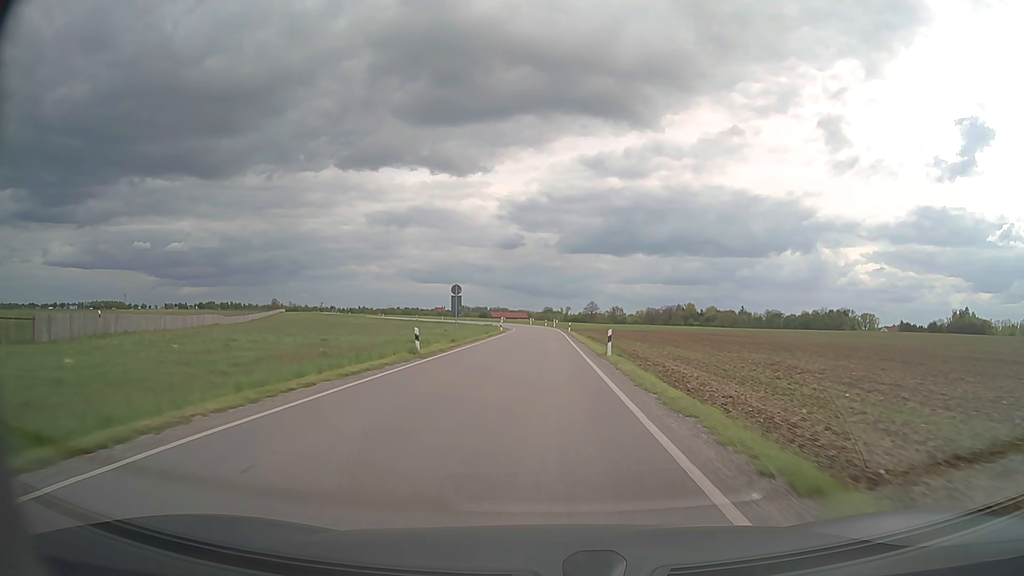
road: secondary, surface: asphalt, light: Day
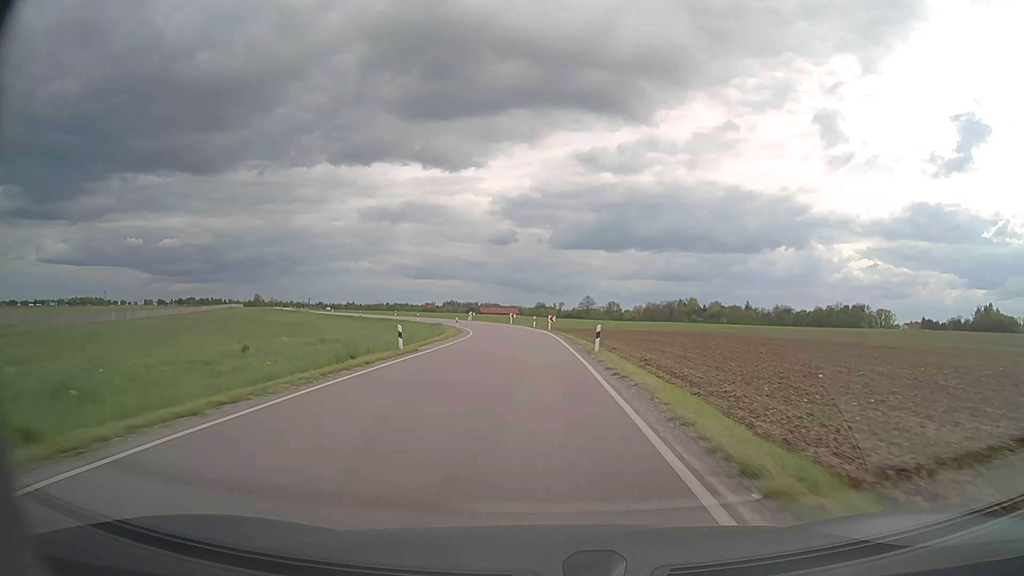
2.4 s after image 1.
(+0.3, +44.5) m; +1°
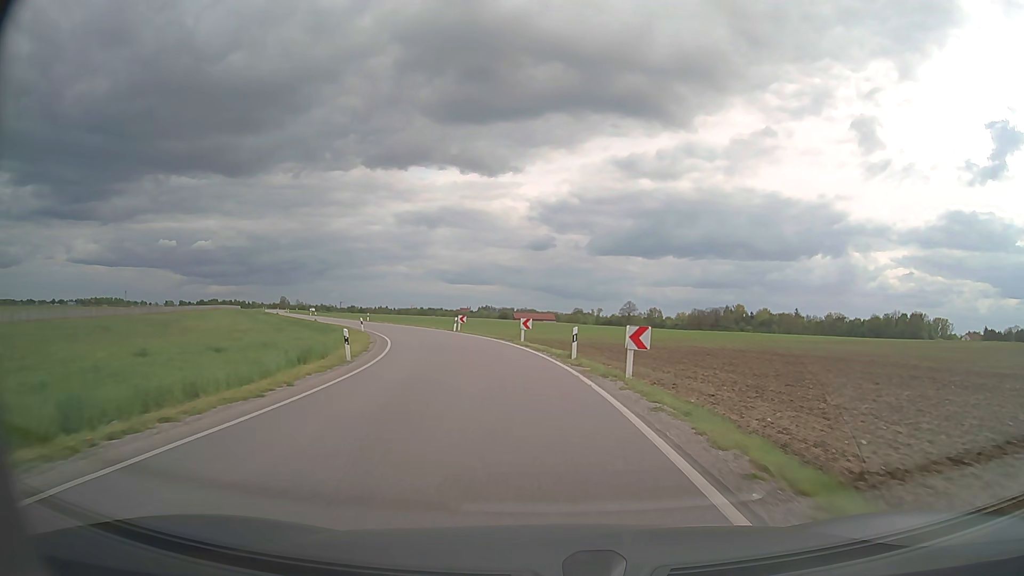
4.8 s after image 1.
(-0.7, +39.3) m; -3°
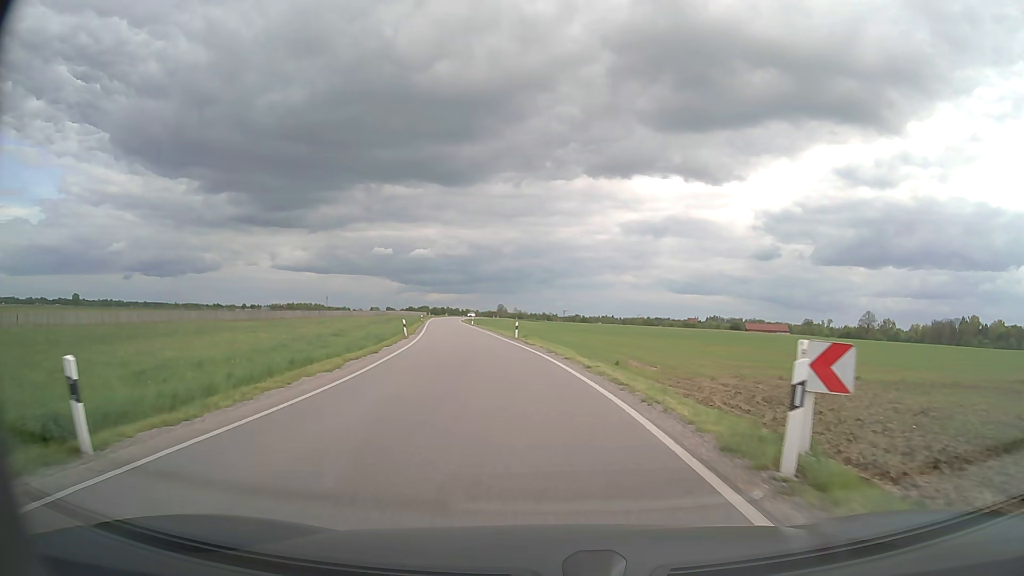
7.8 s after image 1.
(-6.2, +43.1) m; -19°
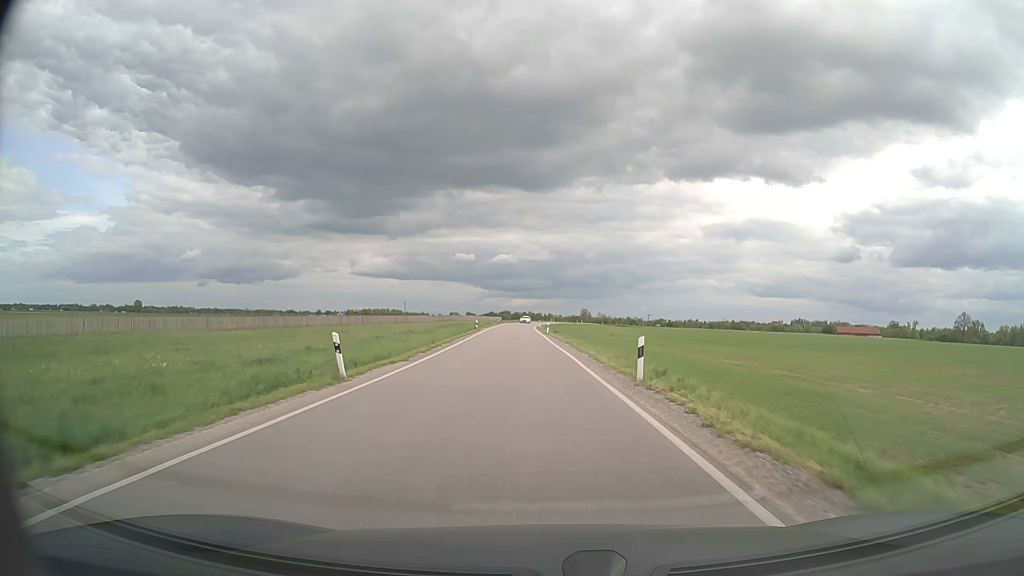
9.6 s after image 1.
(-1.8, +25.6) m; -7°
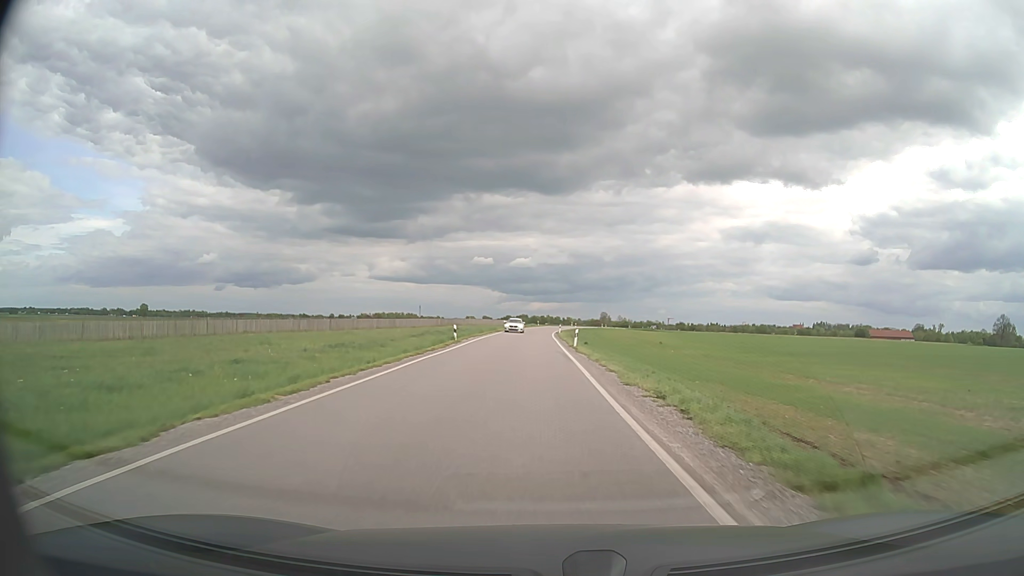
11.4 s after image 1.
(-0.5, +26.8) m; -1°
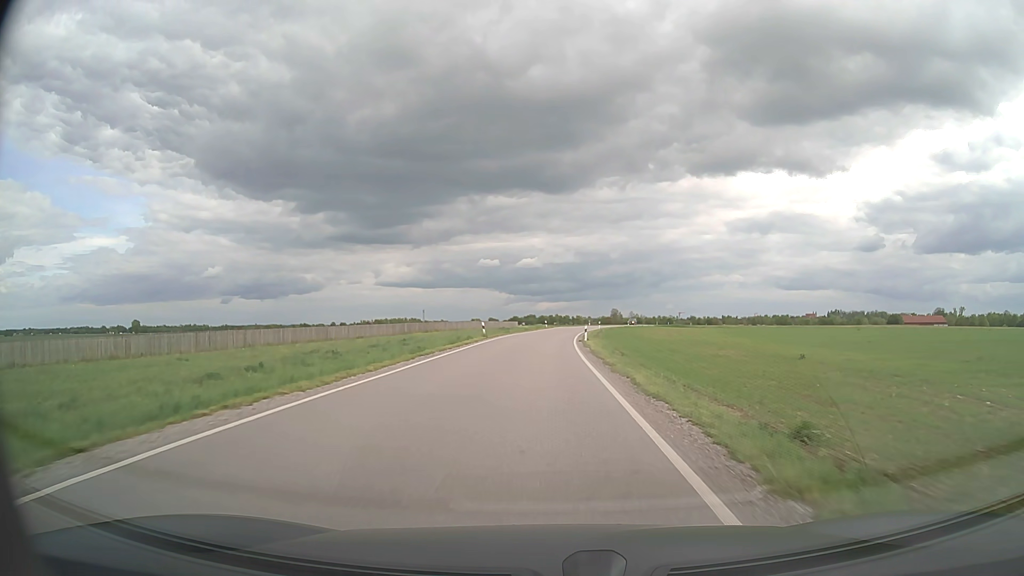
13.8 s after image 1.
(-0.4, +38.5) m; -1°
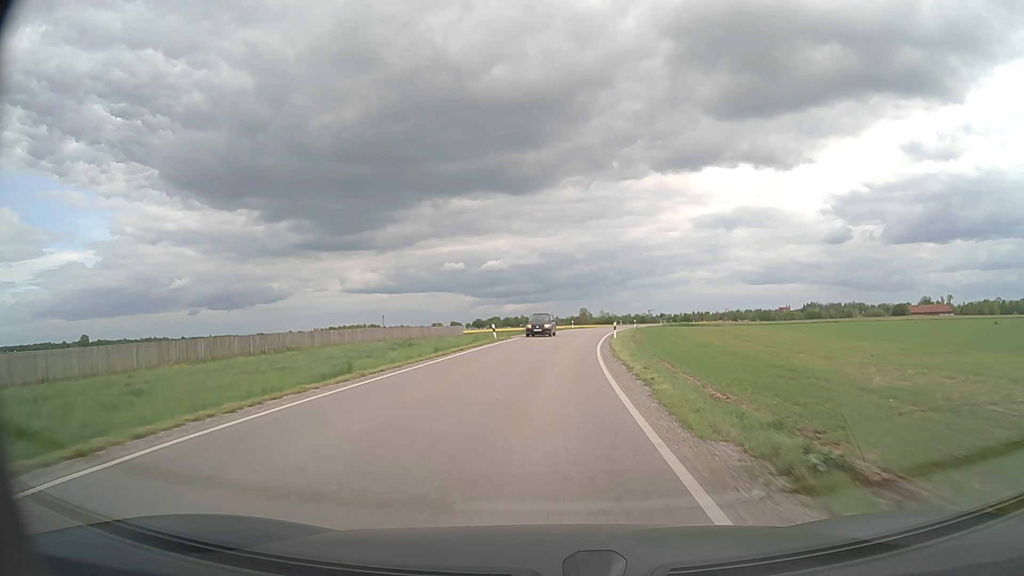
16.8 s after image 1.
(+0.8, +50.4) m; +3°
(0, +10) (0, +20) (+1, +30) (+2, +40) (+3, +50) (+4, +60) (+6, +70) (+8, +80) (+10, +89) (+12, +99) m
